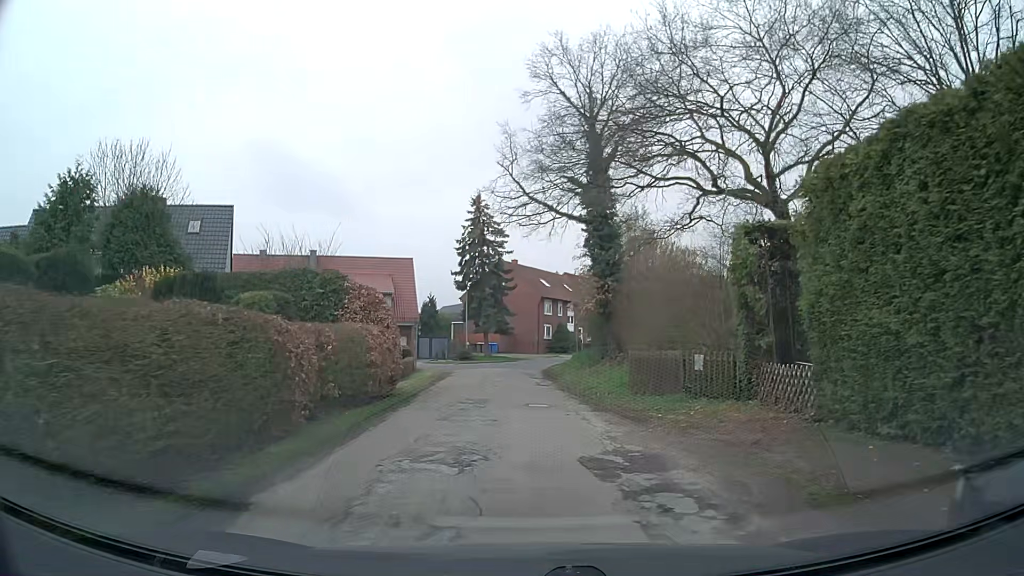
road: residential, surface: asphalt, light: Day
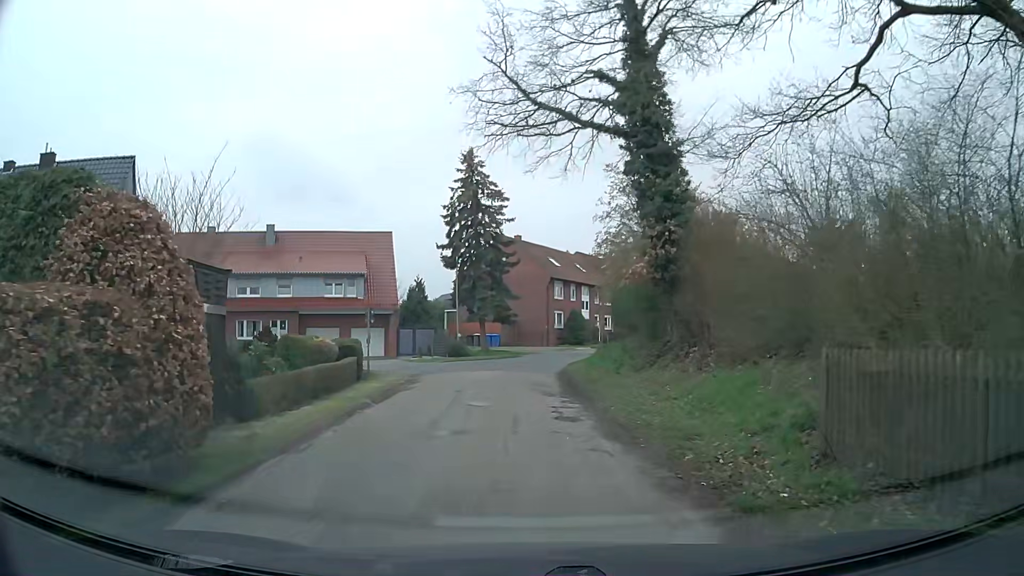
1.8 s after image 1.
(+0.1, +12.3) m; 0°
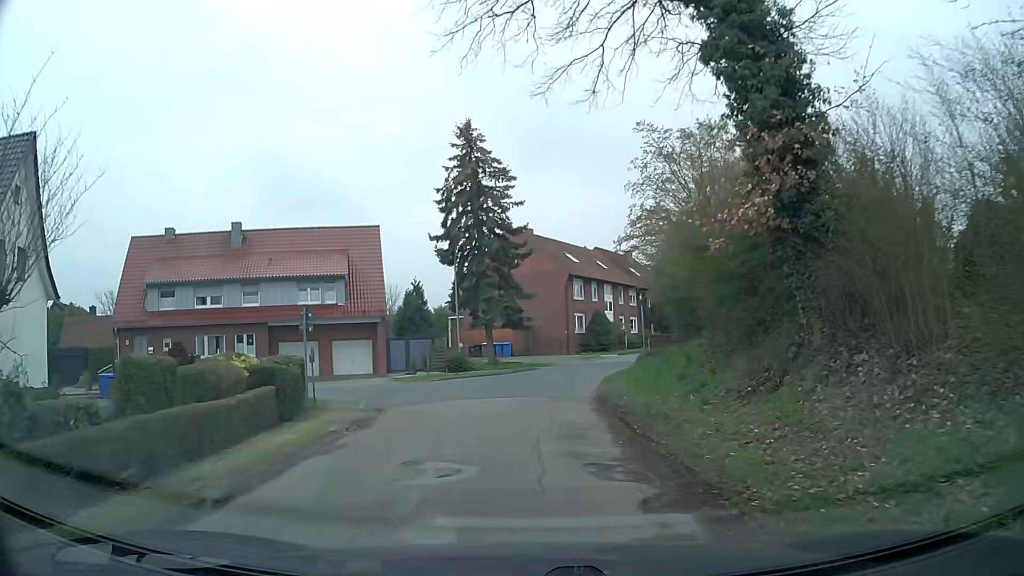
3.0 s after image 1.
(-0.1, +8.5) m; 0°
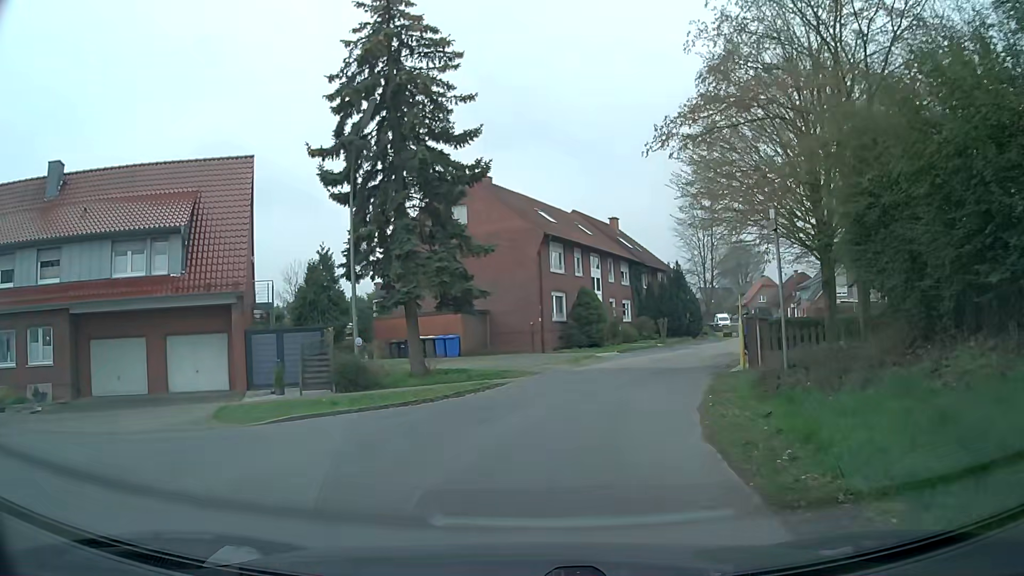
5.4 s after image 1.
(-0.3, +16.7) m; +2°
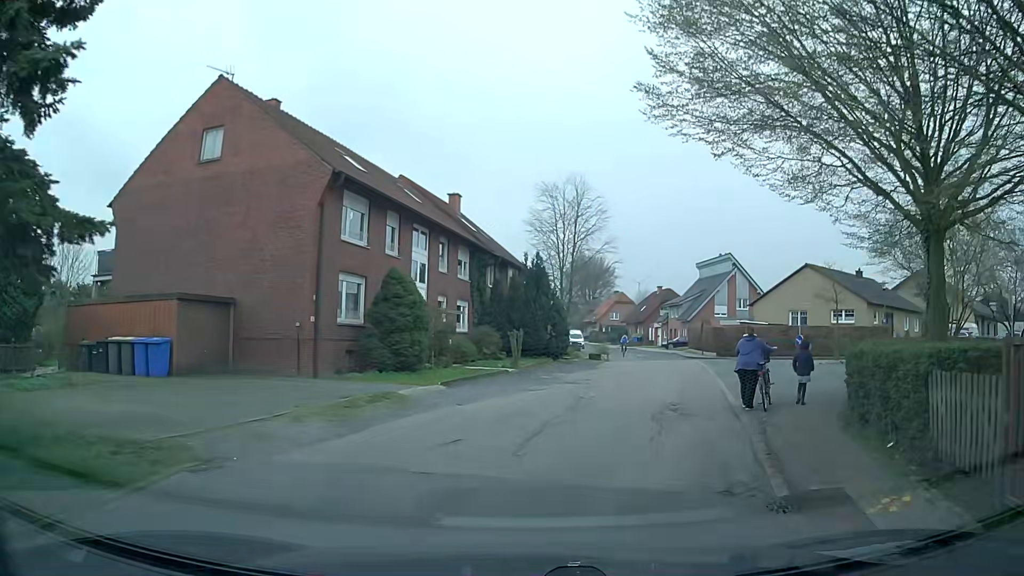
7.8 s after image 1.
(+1.5, +14.9) m; +14°
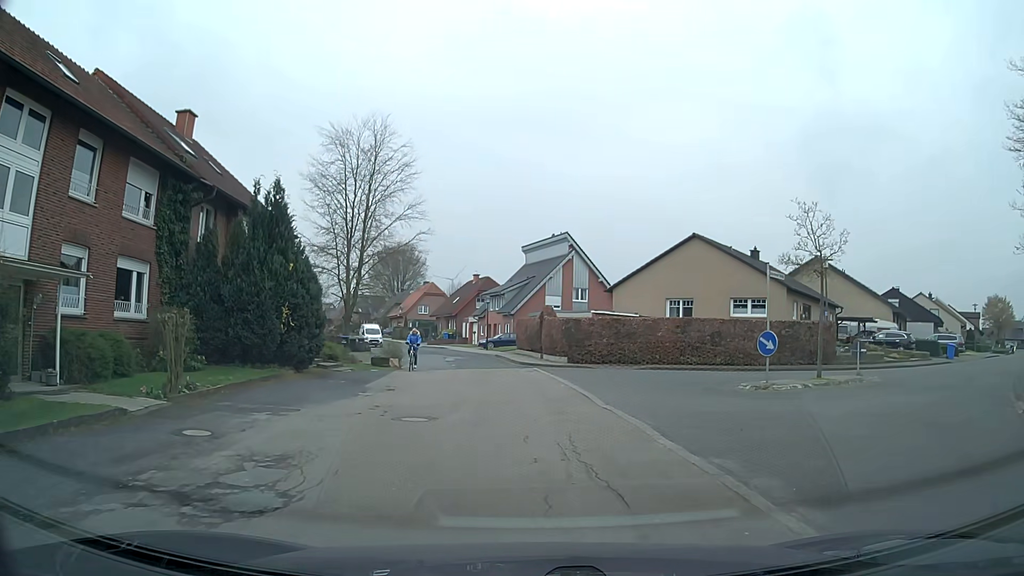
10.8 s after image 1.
(+2.0, +16.2) m; +15°
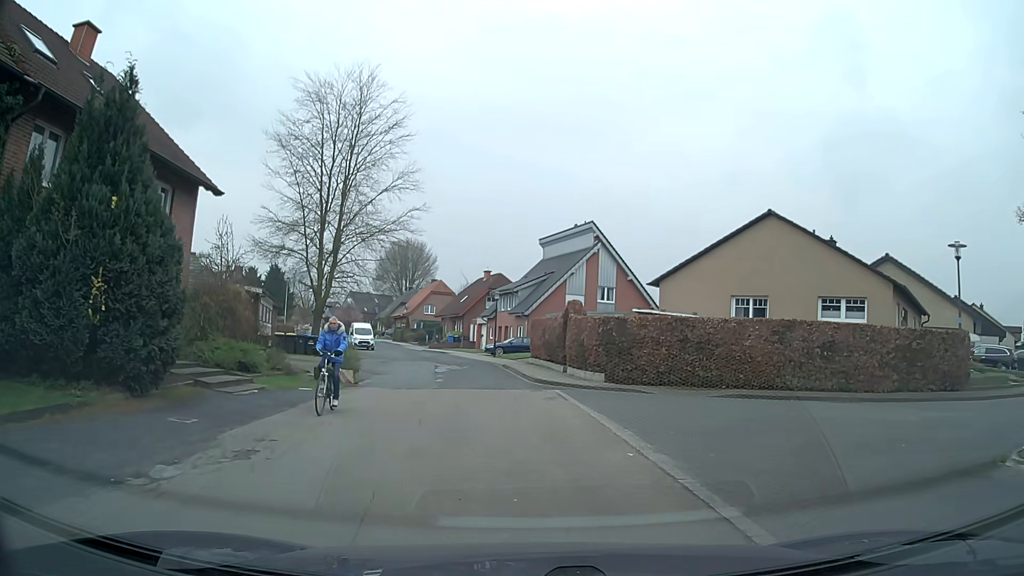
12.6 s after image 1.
(0.0, +10.2) m; 0°
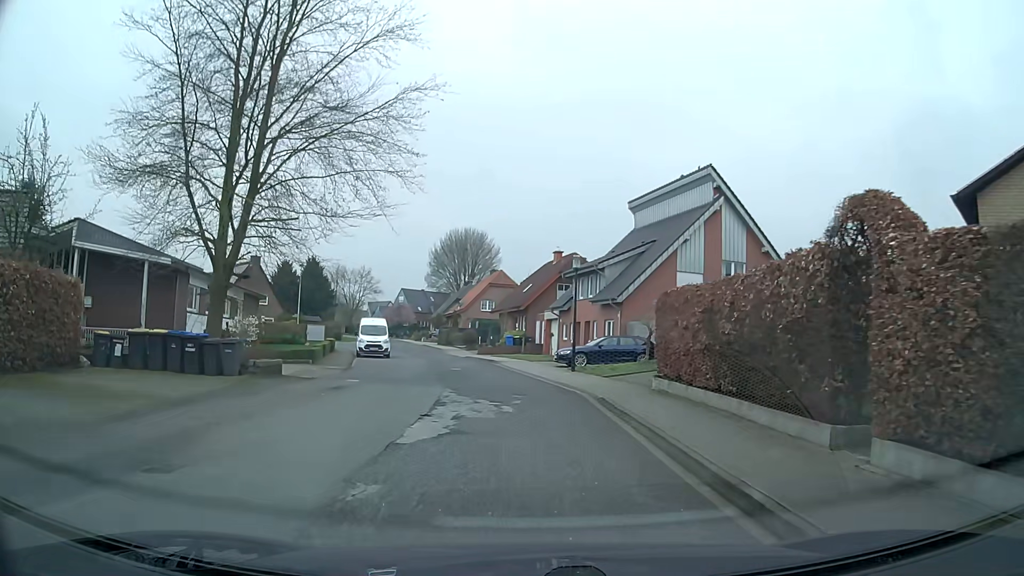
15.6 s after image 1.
(-1.1, +20.0) m; -6°
(0, +10) (-1, +20) (-2, +30) (-4, +40) (-7, +49) (-9, +59) (-12, +69) (-14, +78) (-17, +88) (-19, +98) m
